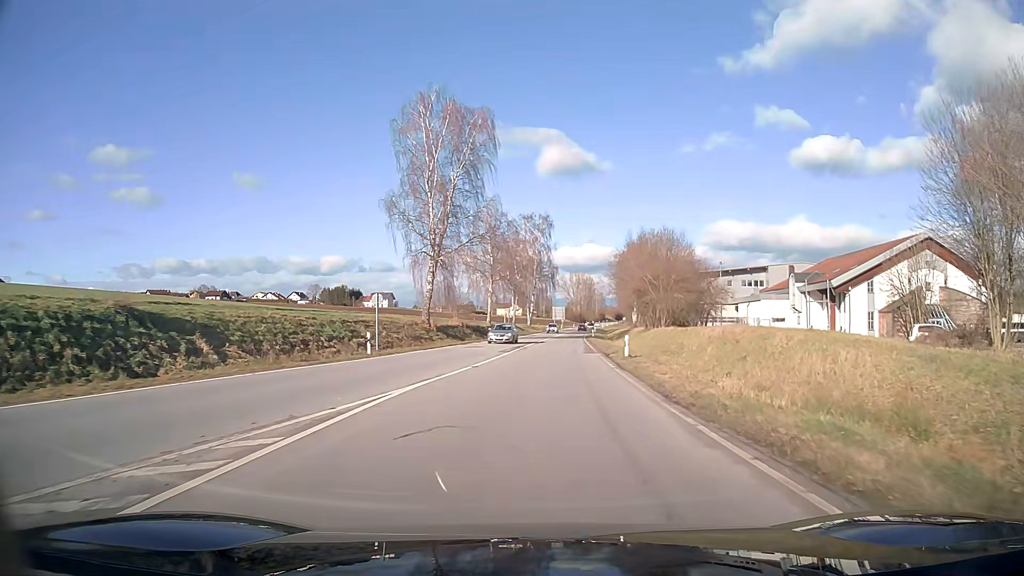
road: secondary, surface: asphalt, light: Day
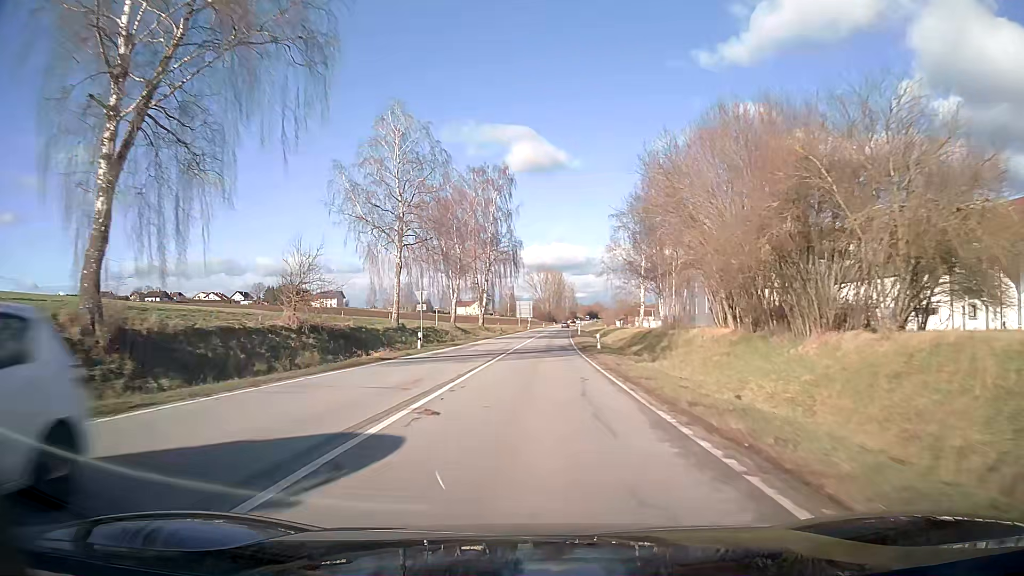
(+1.4, +42.9) m; +3°
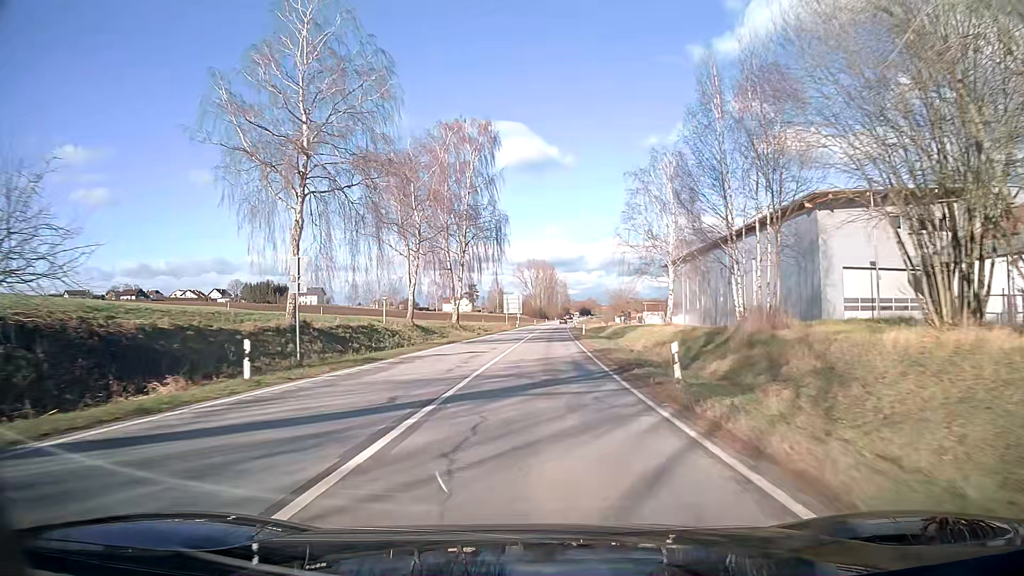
(+0.1, +20.9) m; +1°
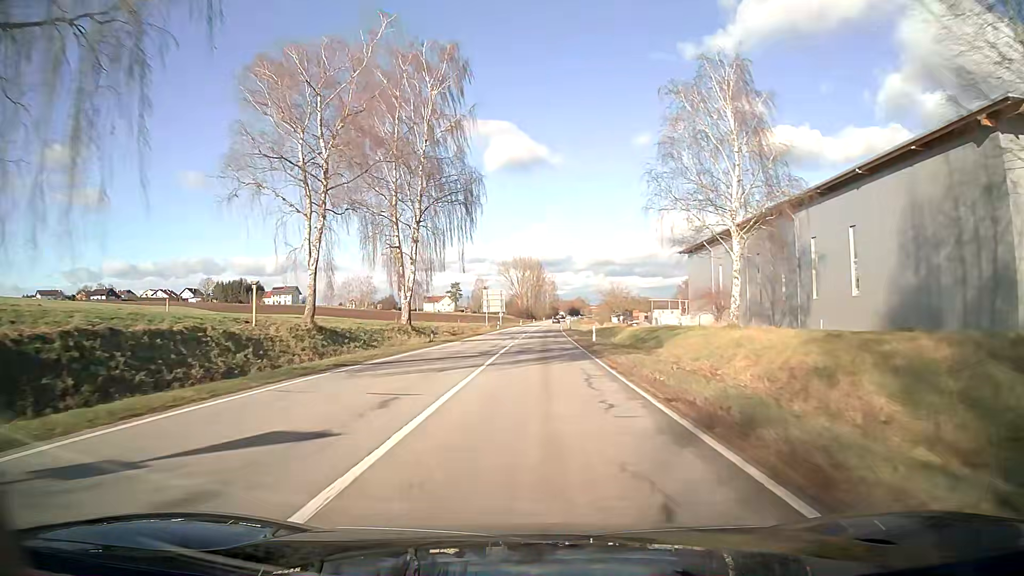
(+0.3, +21.6) m; +1°
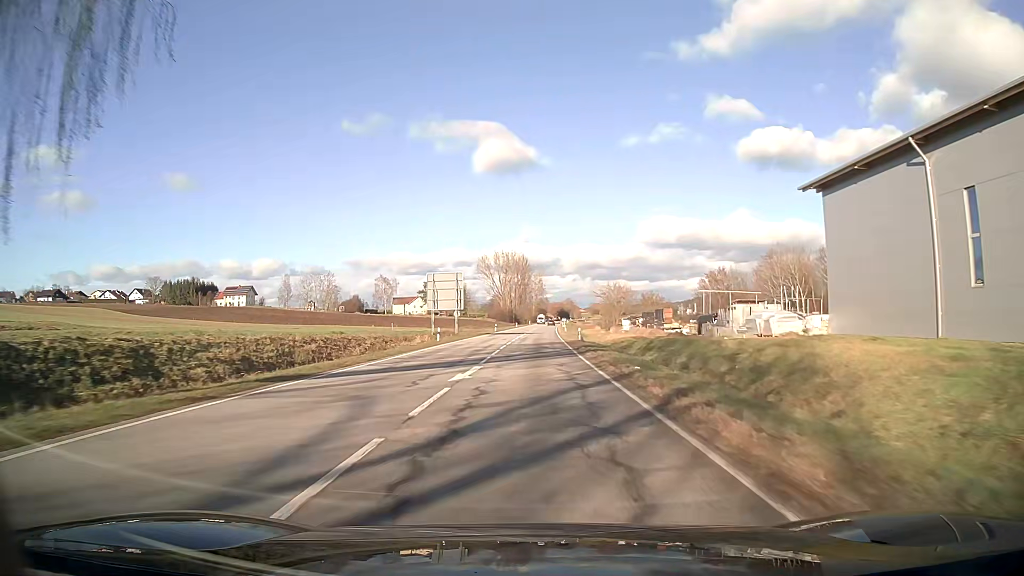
(+0.5, +43.9) m; +1°
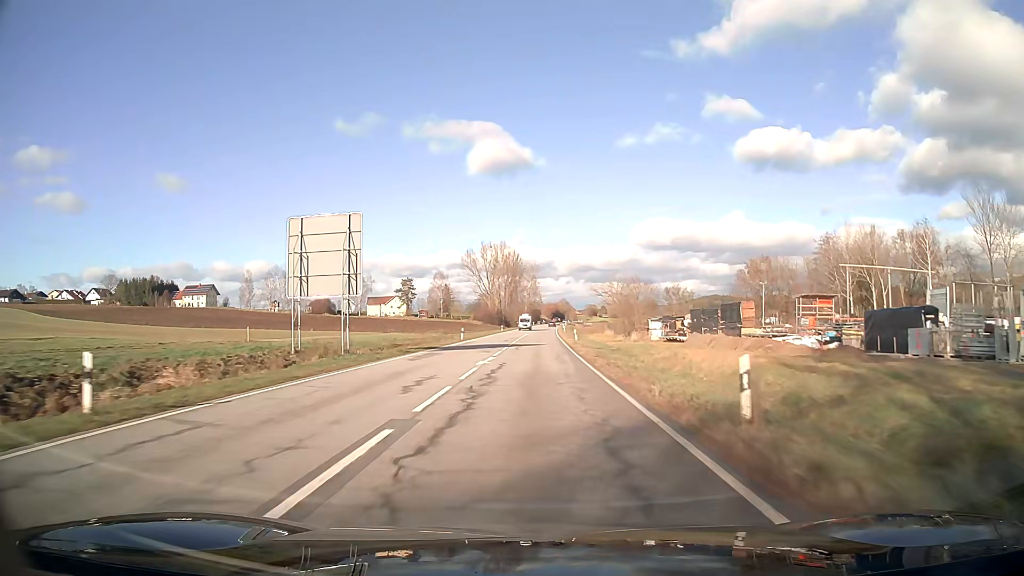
(+0.2, +35.6) m; +1°
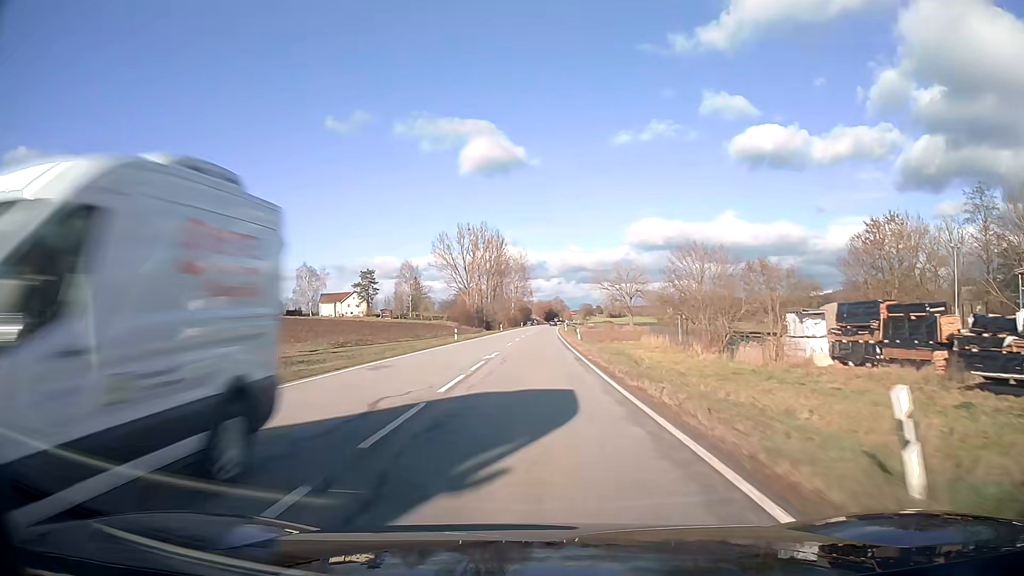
(+0.4, +51.4) m; +1°
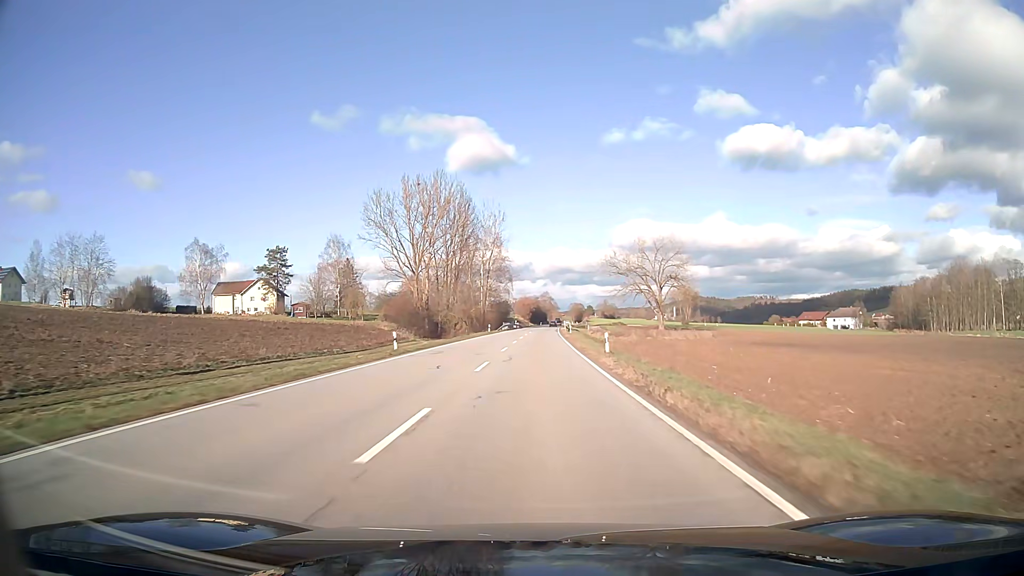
(+0.9, +70.0) m; +1°
(0, +10) (0, +20) (0, +30) (0, +40) (+1, +50) (+1, +60) (+1, +70) (+1, +80) (+2, +90) (+2, +100) m
